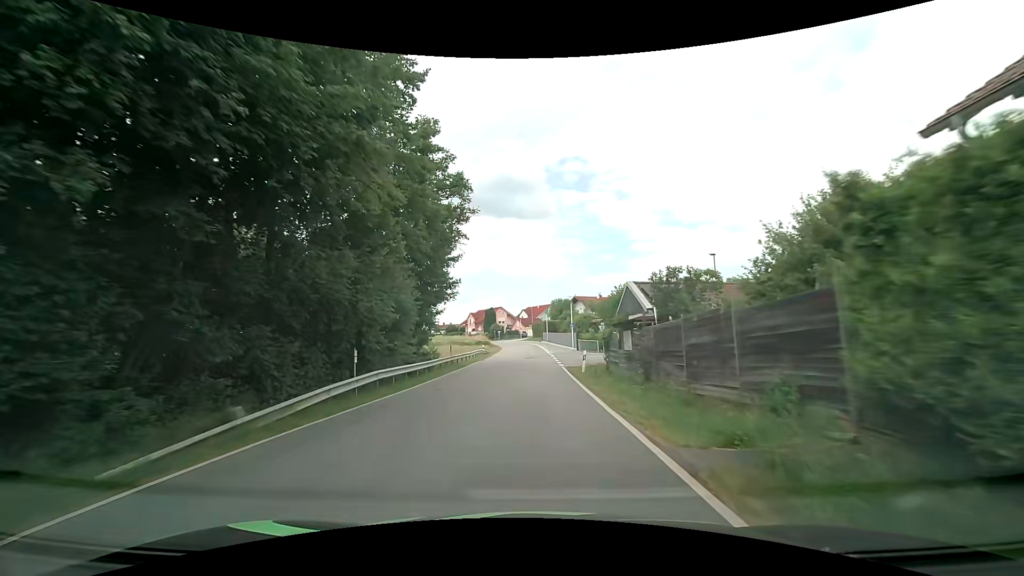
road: secondary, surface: asphalt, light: Day
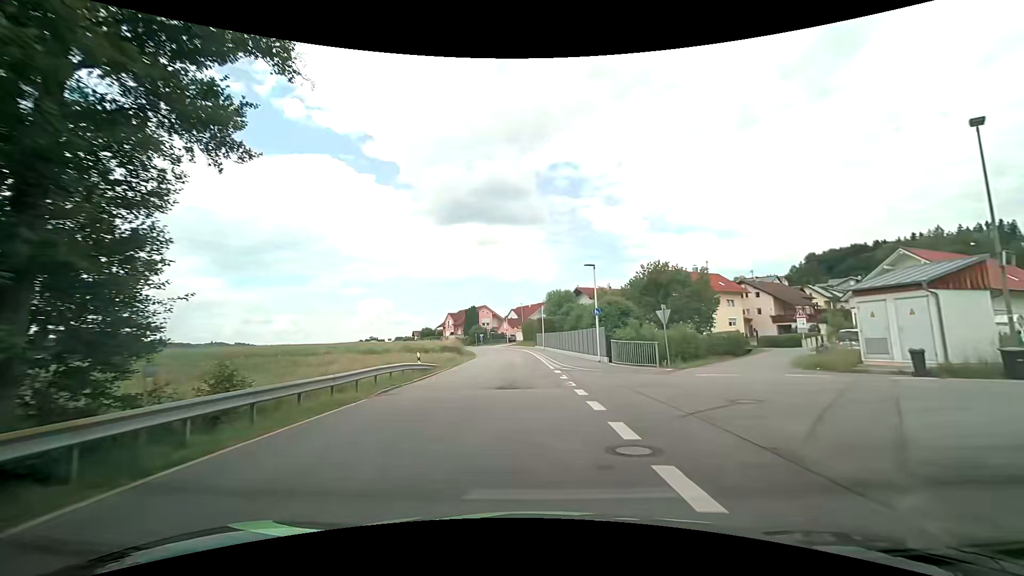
(+0.3, +26.5) m; +1°
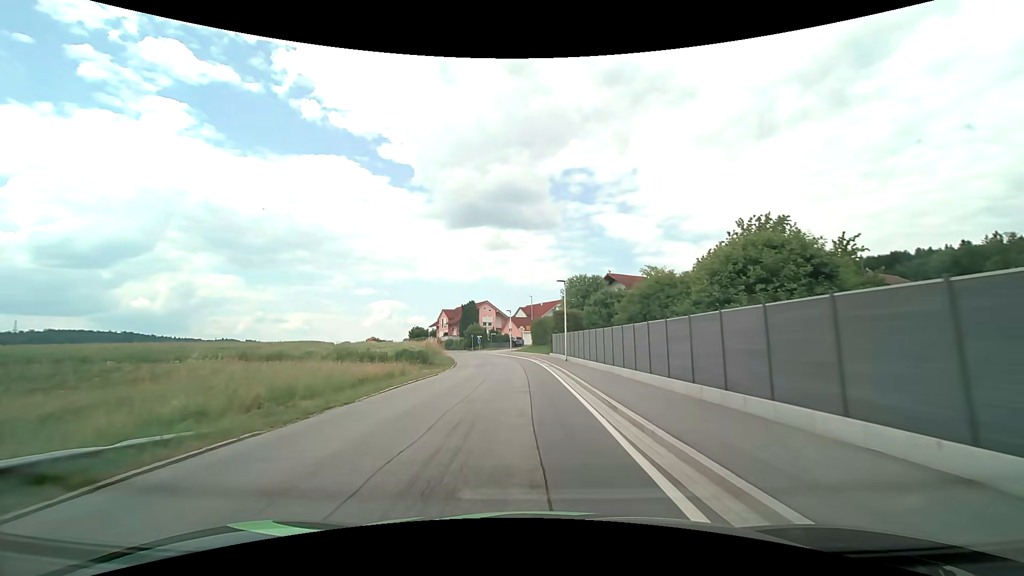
(-0.1, +23.8) m; -2°
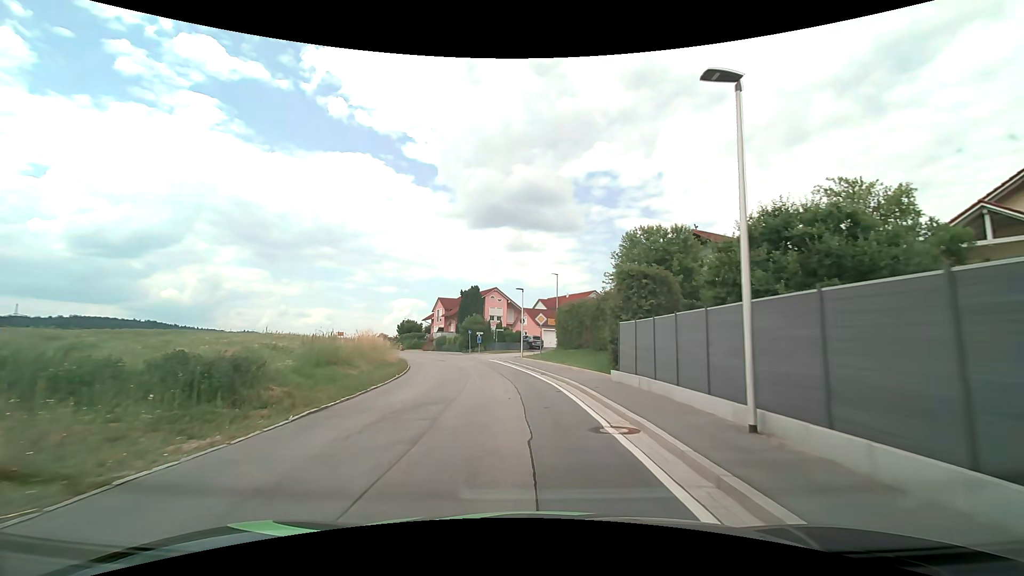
(+0.1, +26.0) m; -1°
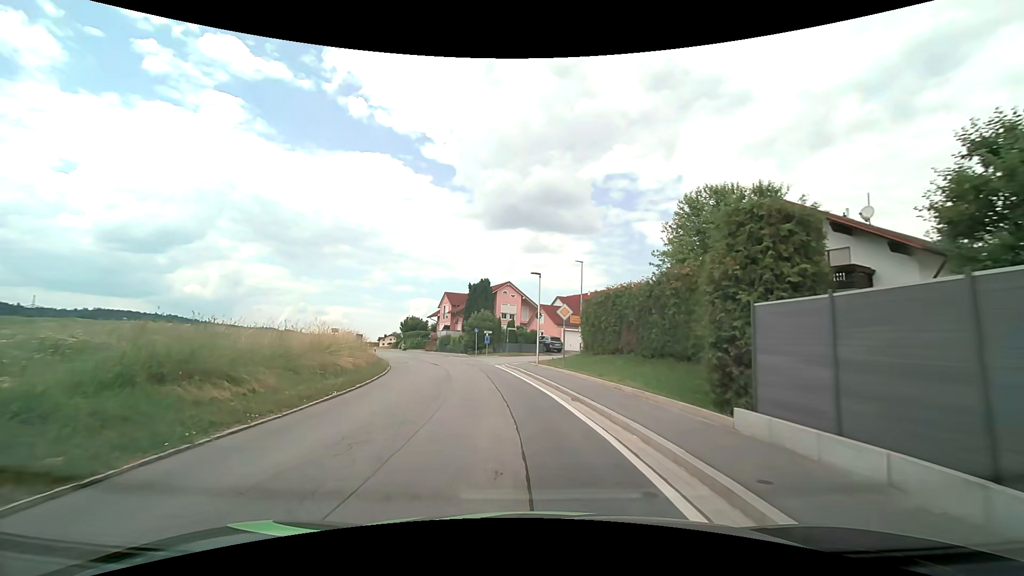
(-0.1, +9.0) m; -1°
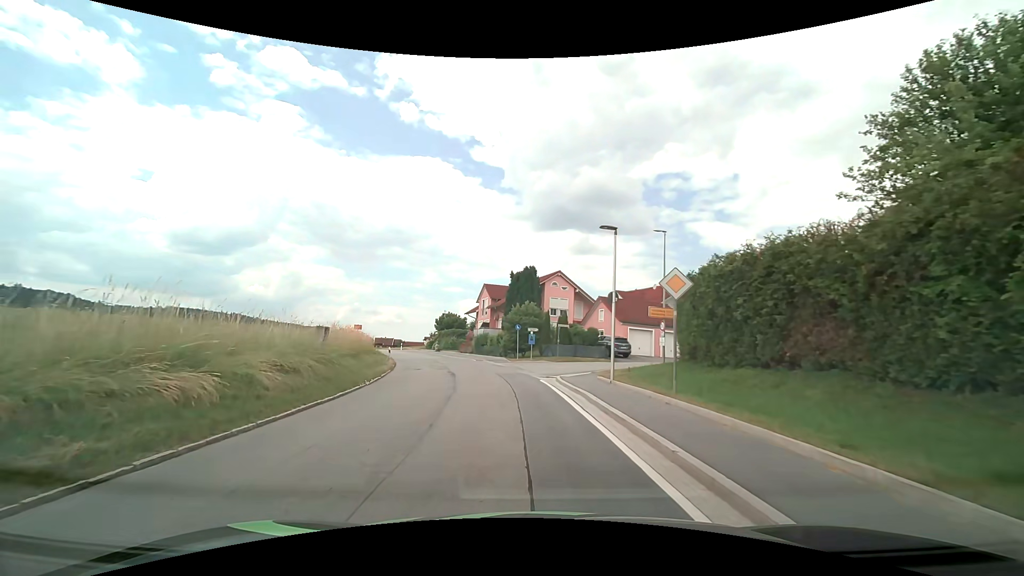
(-0.5, +11.5) m; -6°
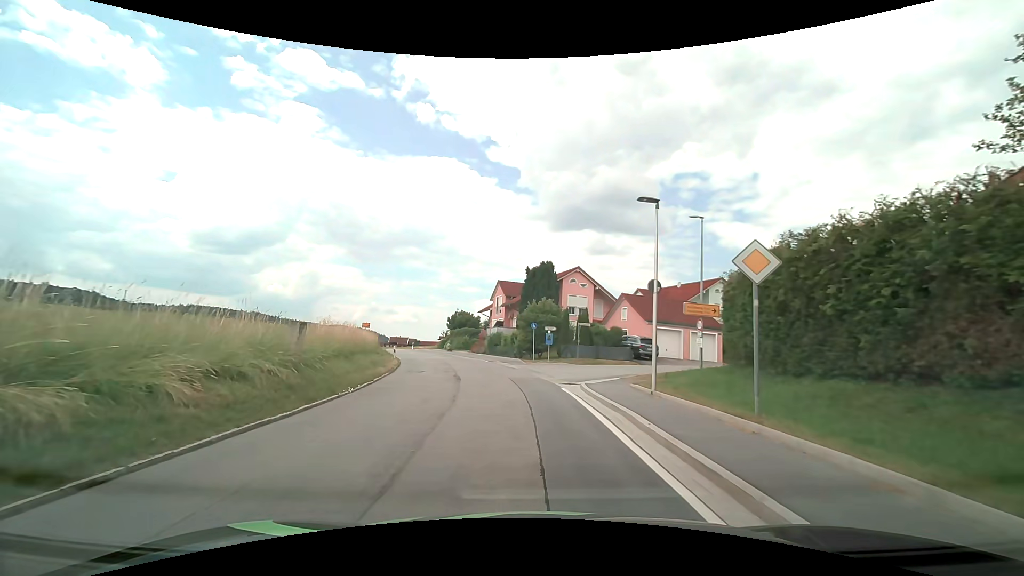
(-0.1, +3.3) m; -2°
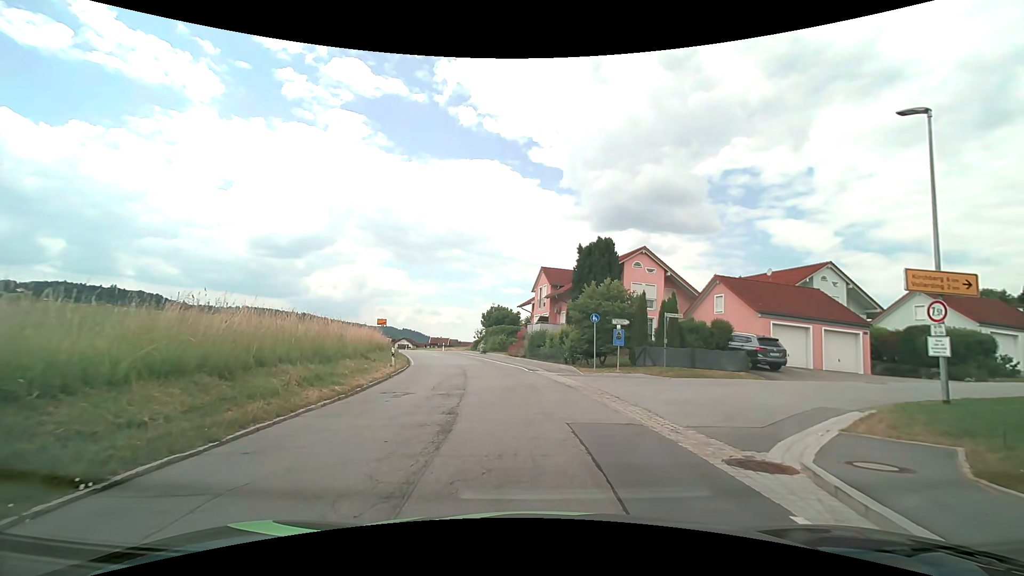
(-0.5, +11.4) m; -5°
